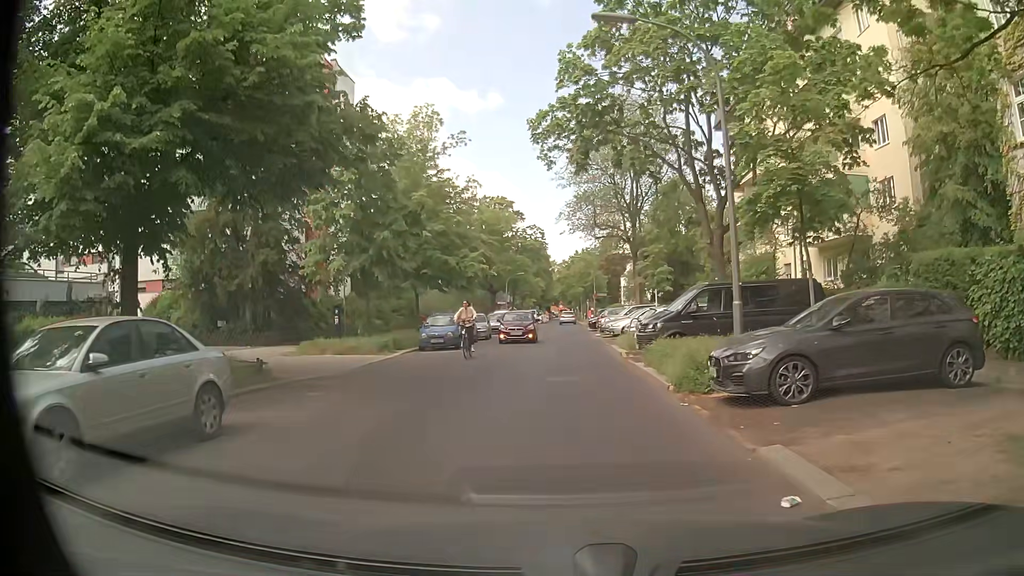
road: residential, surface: asphalt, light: Day
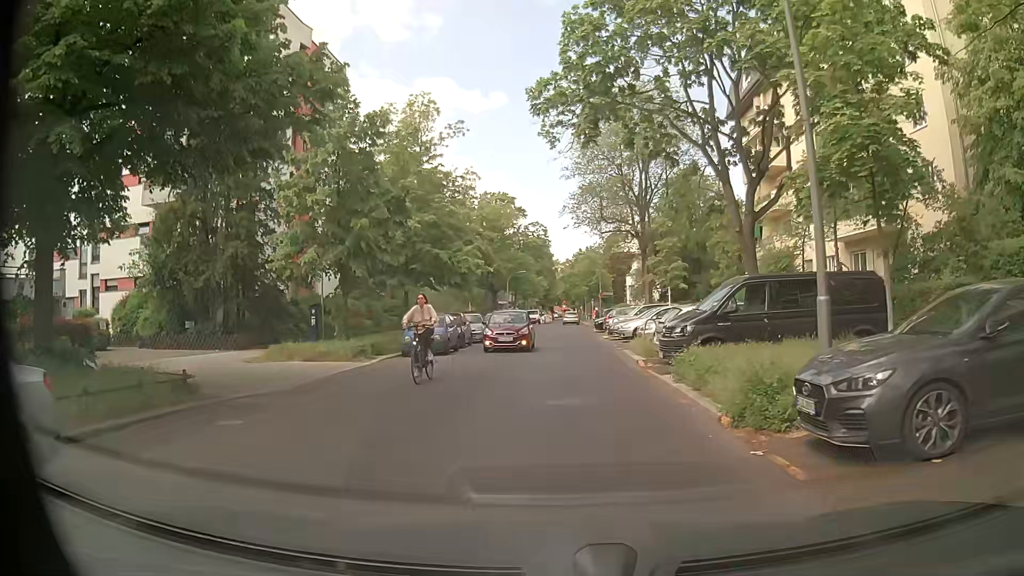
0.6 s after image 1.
(0.0, +3.5) m; +1°
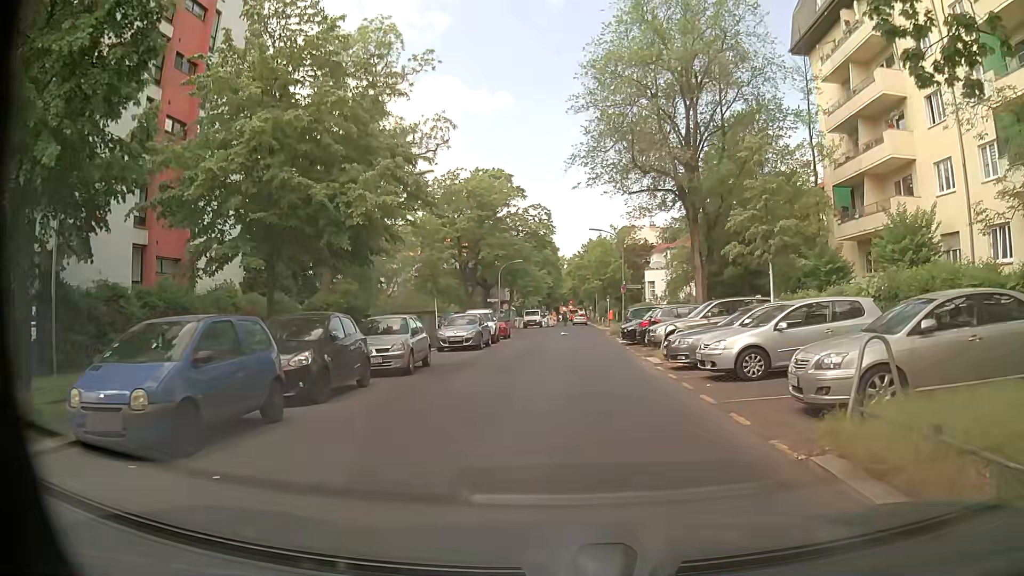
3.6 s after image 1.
(-0.3, +16.8) m; -2°
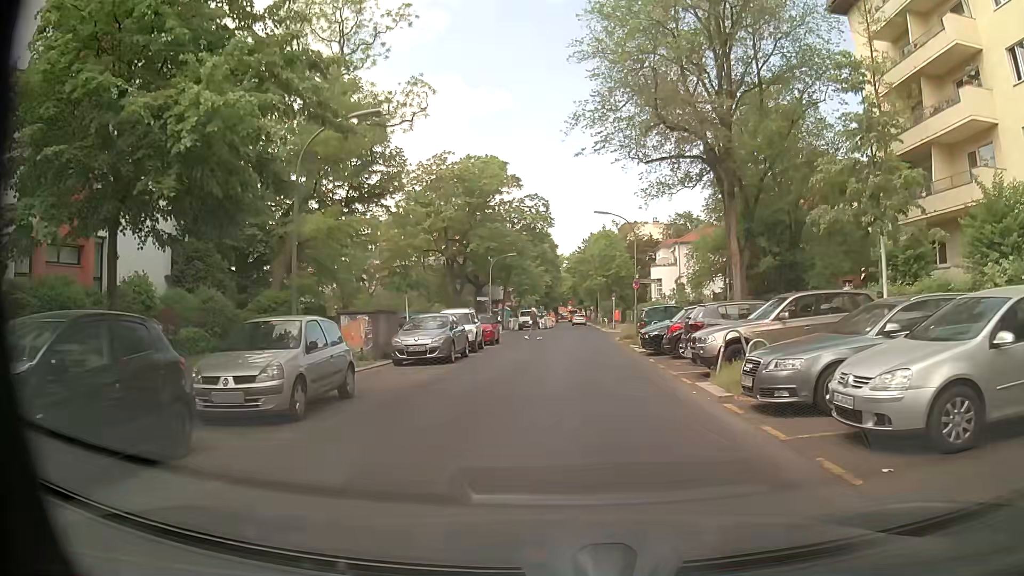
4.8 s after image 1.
(0.0, +7.0) m; 0°
(0, +10) (0, +20) (+1, +30) (+1, +40) (+1, +50) (+1, +60) (+2, +70) (+2, +80) (+3, +90) (+3, +100) m
